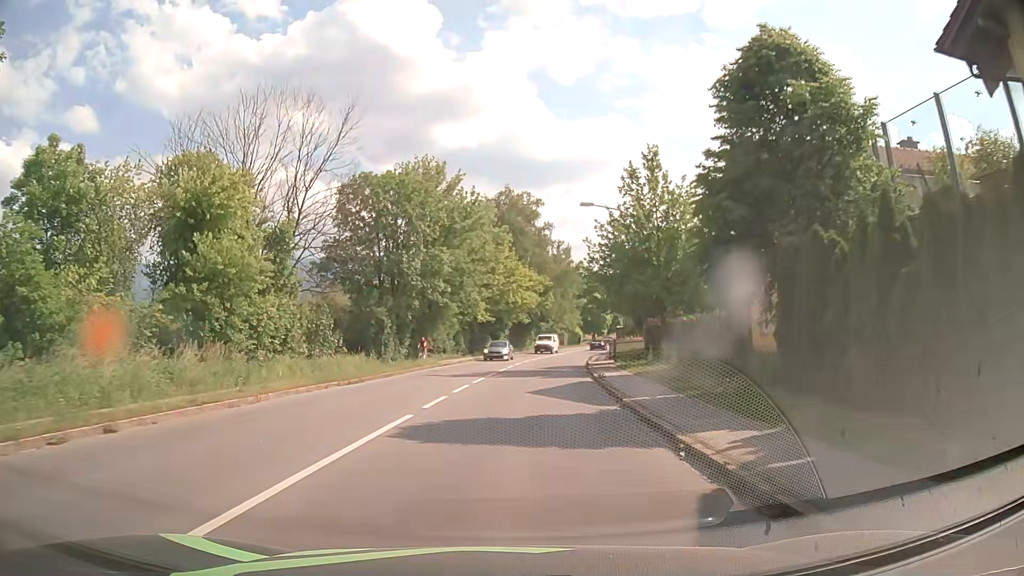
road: primary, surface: asphalt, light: Day
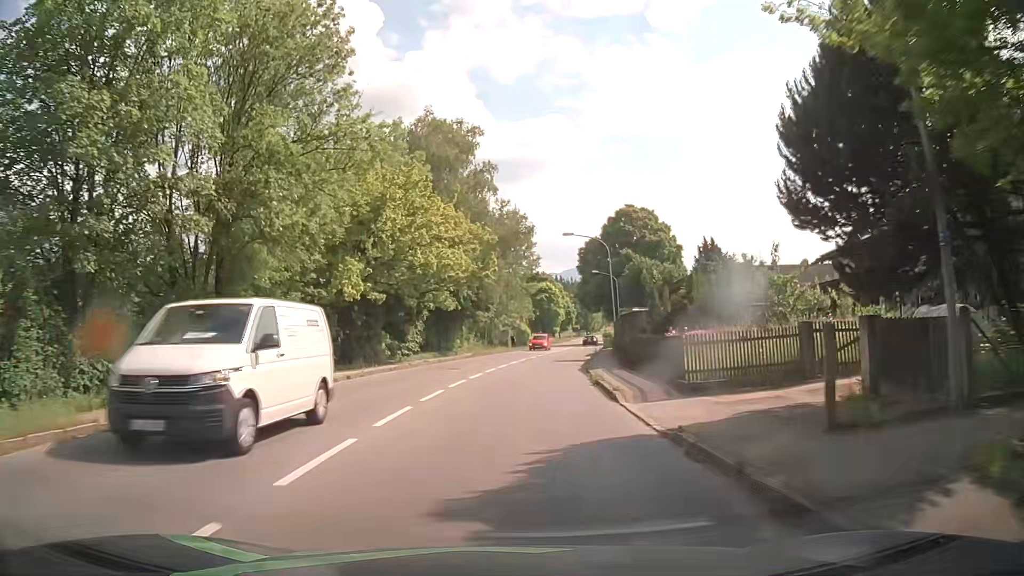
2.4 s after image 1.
(+1.4, +30.4) m; +5°
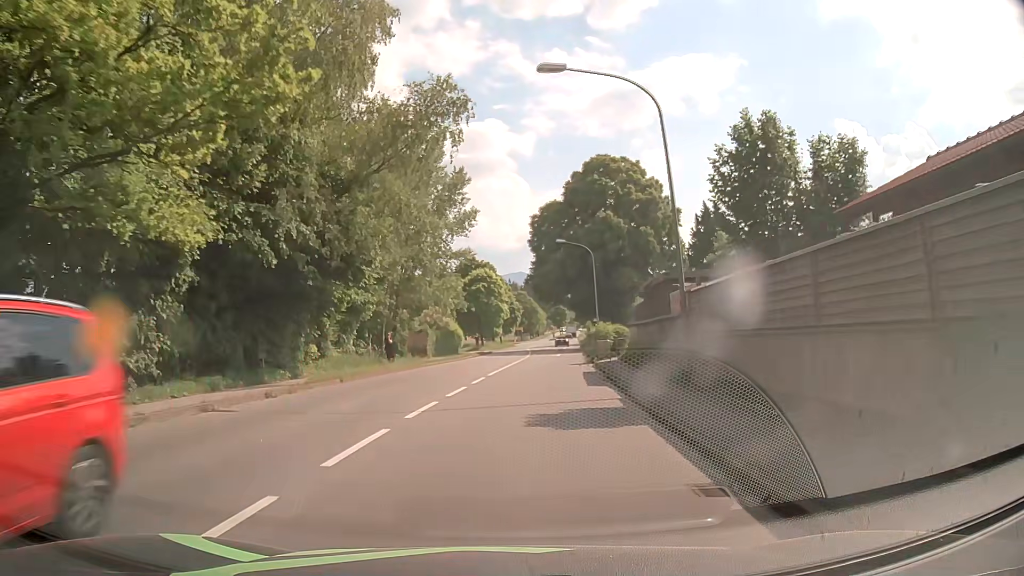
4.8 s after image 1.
(+1.3, +30.3) m; +5°
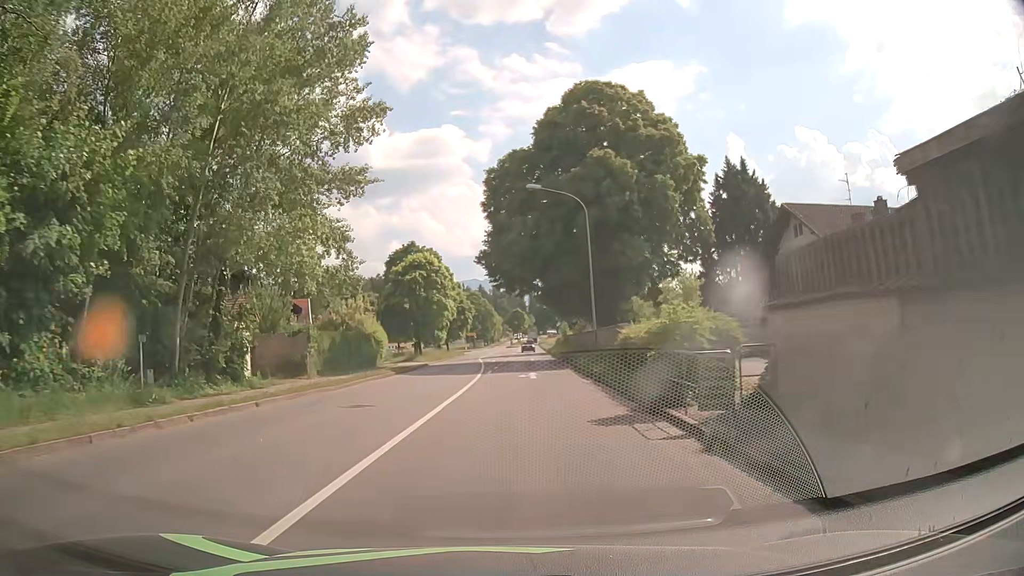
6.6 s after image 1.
(+1.0, +22.7) m; +5°
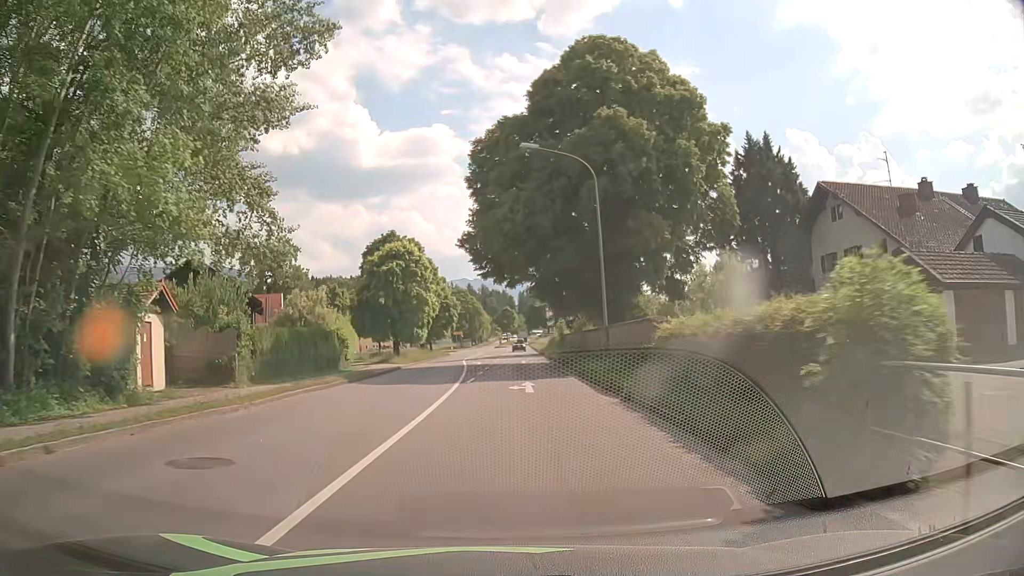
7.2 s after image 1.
(0.0, +7.6) m; +1°
